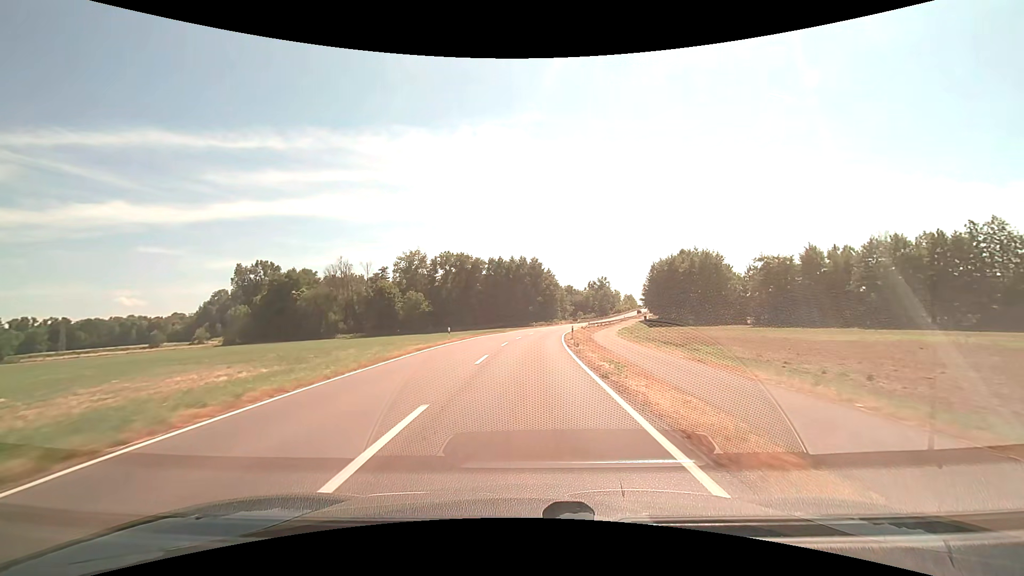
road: secondary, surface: asphalt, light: Day
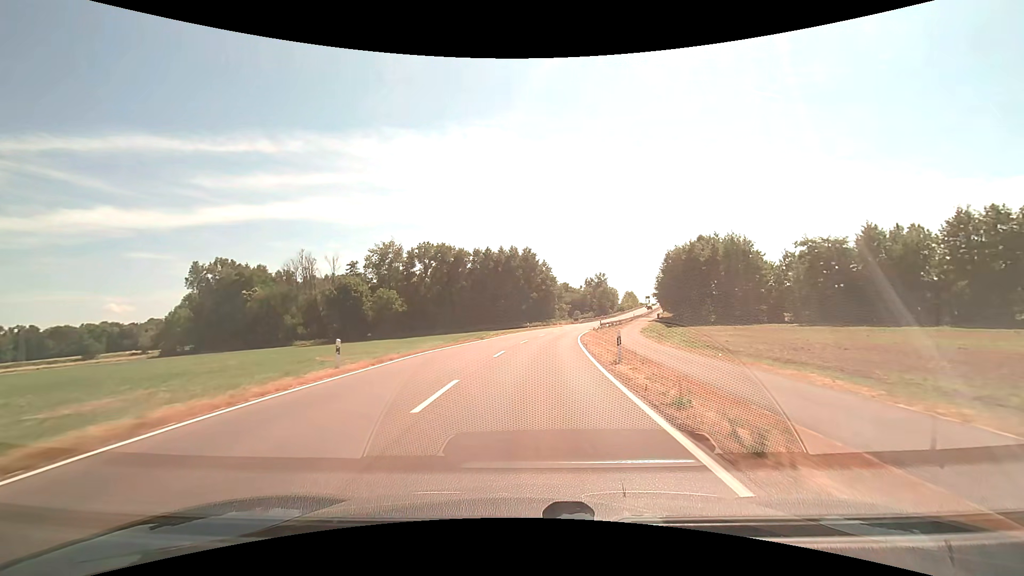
(+0.1, +20.3) m; 0°
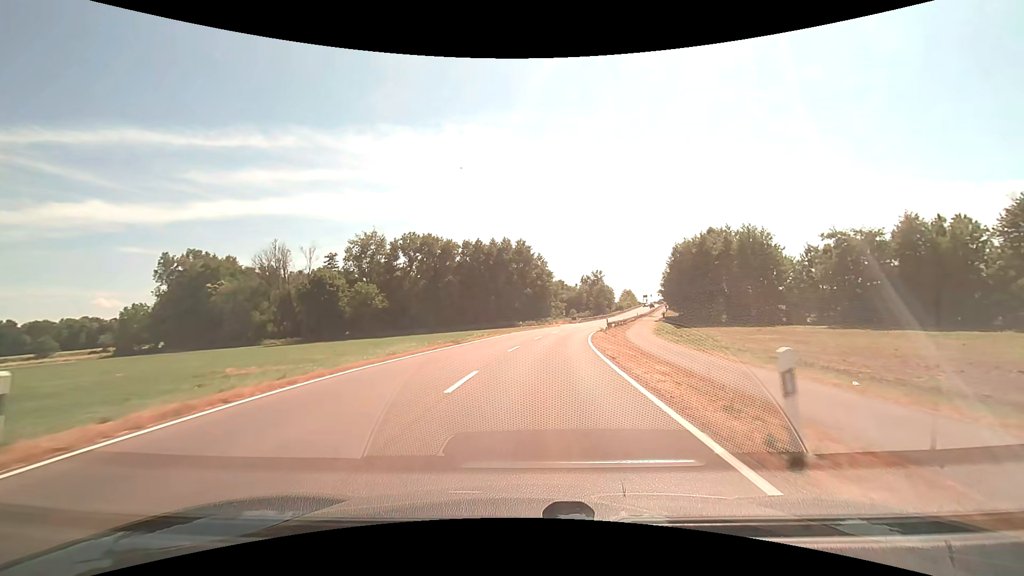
(+0.1, +10.2) m; +1°
